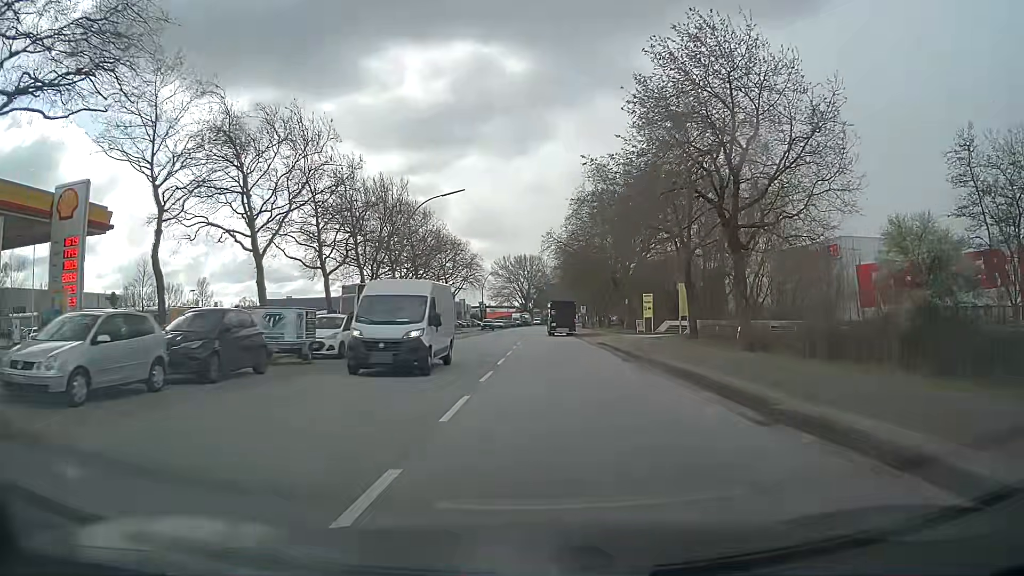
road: secondary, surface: asphalt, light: Day
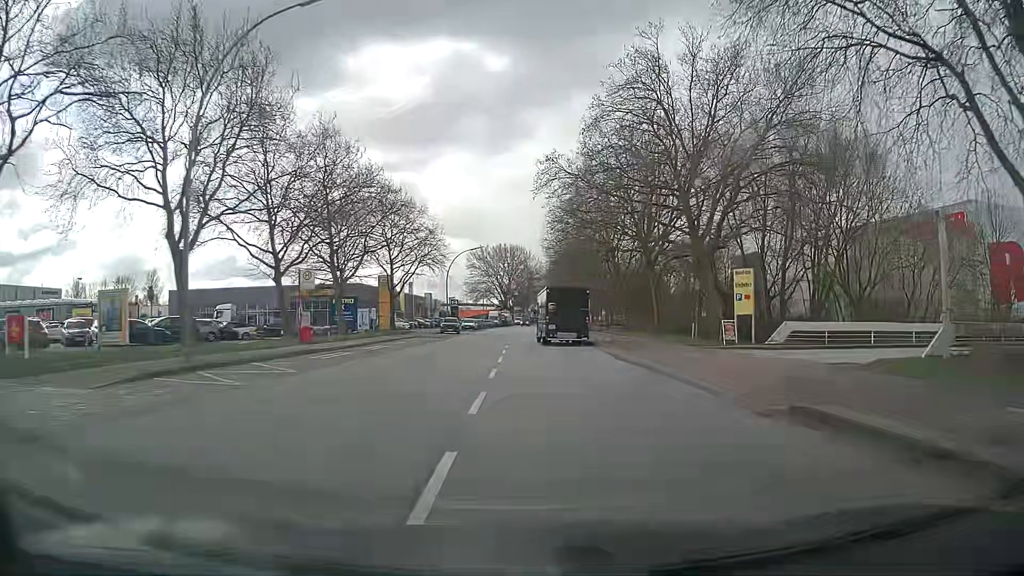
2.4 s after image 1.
(-0.2, +29.3) m; +1°
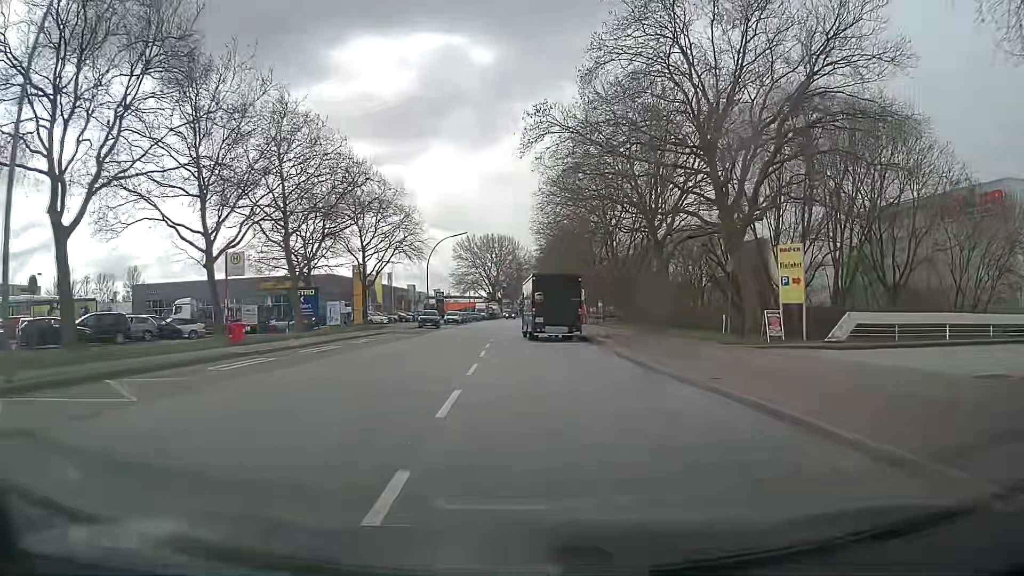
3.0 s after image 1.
(+0.2, +7.0) m; +2°
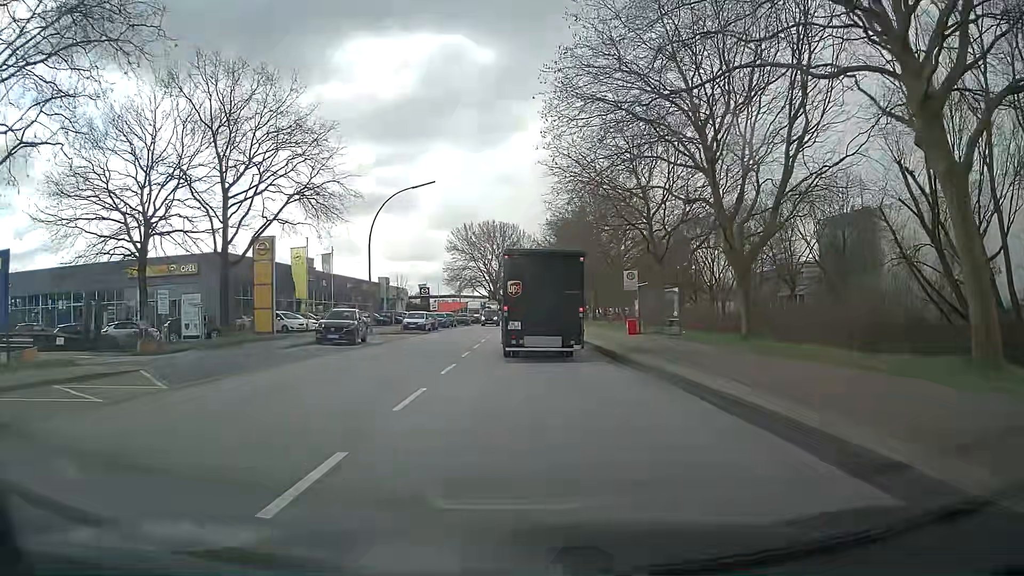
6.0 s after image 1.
(-0.1, +29.3) m; 0°
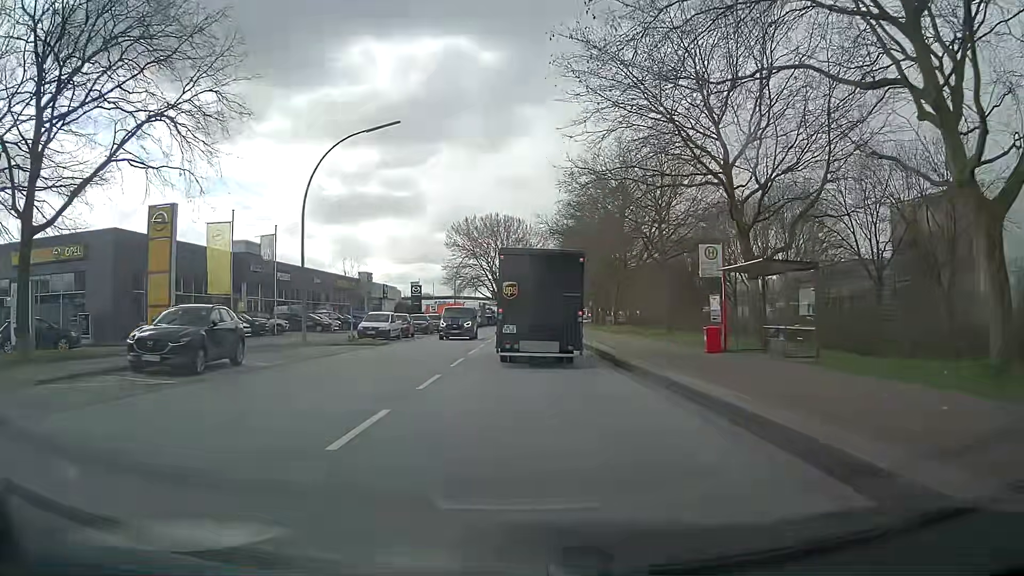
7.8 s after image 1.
(-0.1, +15.0) m; -1°
(0, +10) (0, +20) (0, +30) (0, +40) (0, +50) (0, +60) (0, +70) (0, +80) (+1, +90) (+1, +100) m
